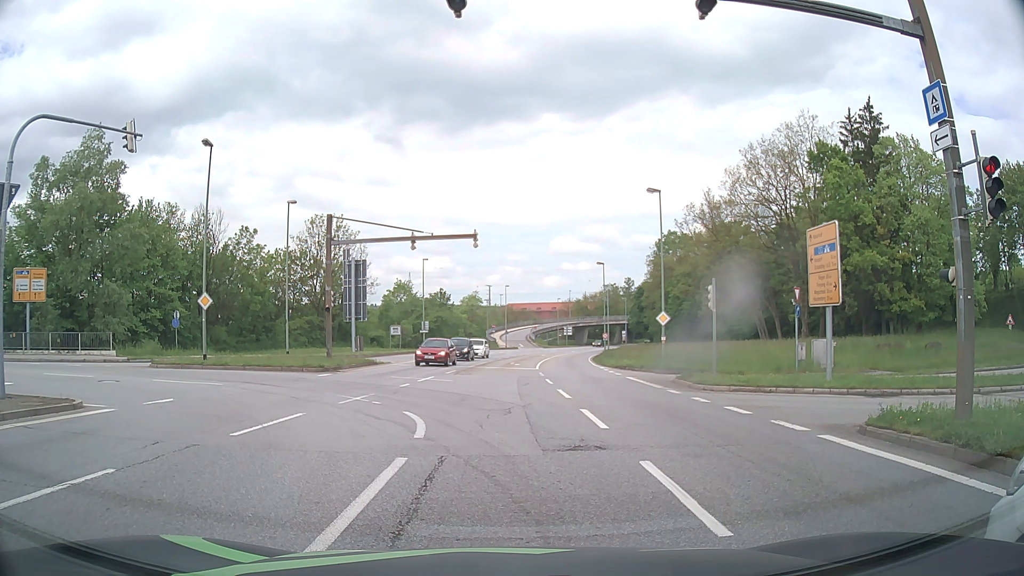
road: primary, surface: asphalt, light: Day
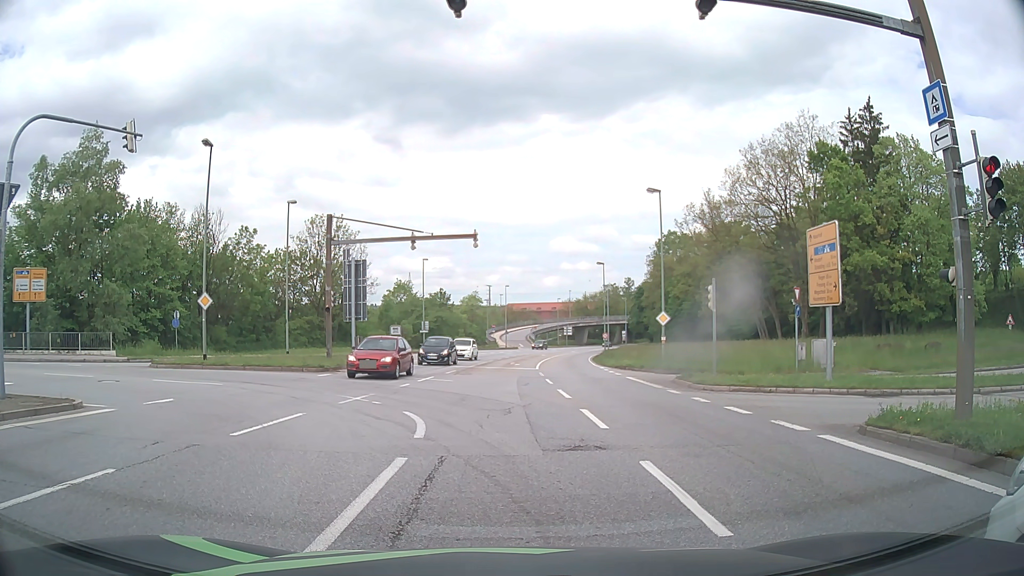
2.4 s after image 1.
(0.0, 0.0) m; 0°
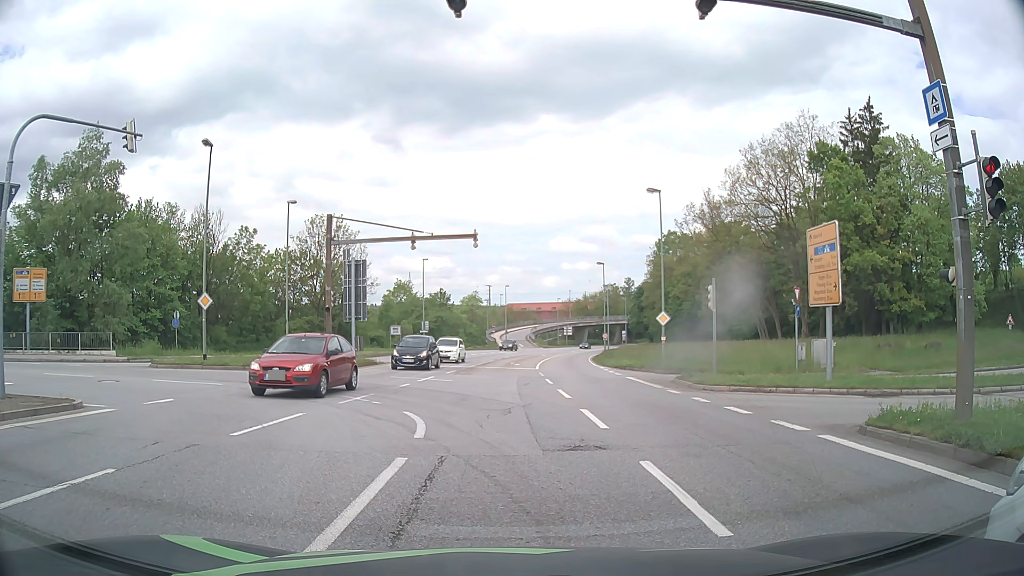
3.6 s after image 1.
(0.0, 0.0) m; 0°
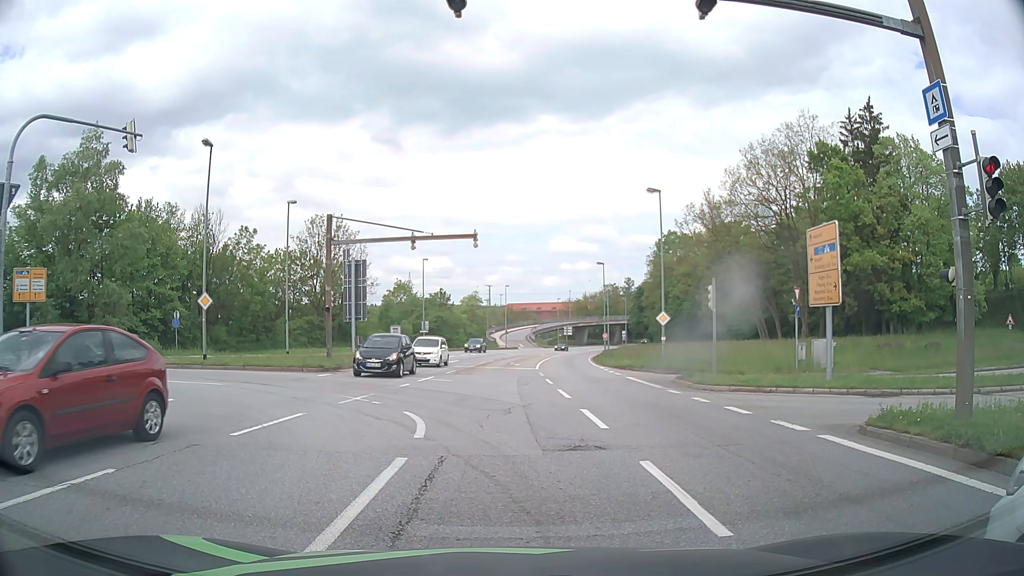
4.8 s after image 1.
(0.0, 0.0) m; 0°
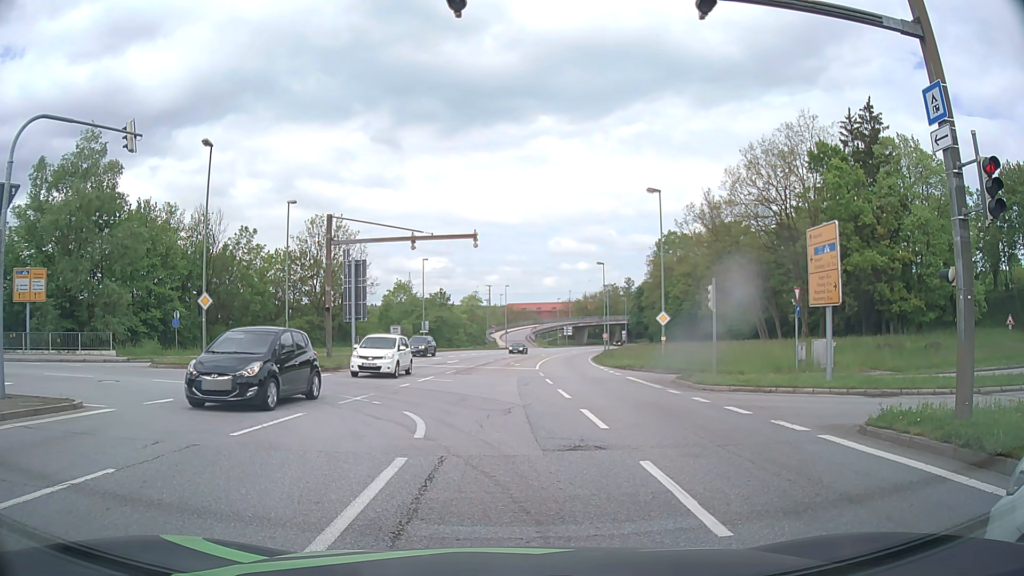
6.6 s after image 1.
(0.0, 0.0) m; 0°
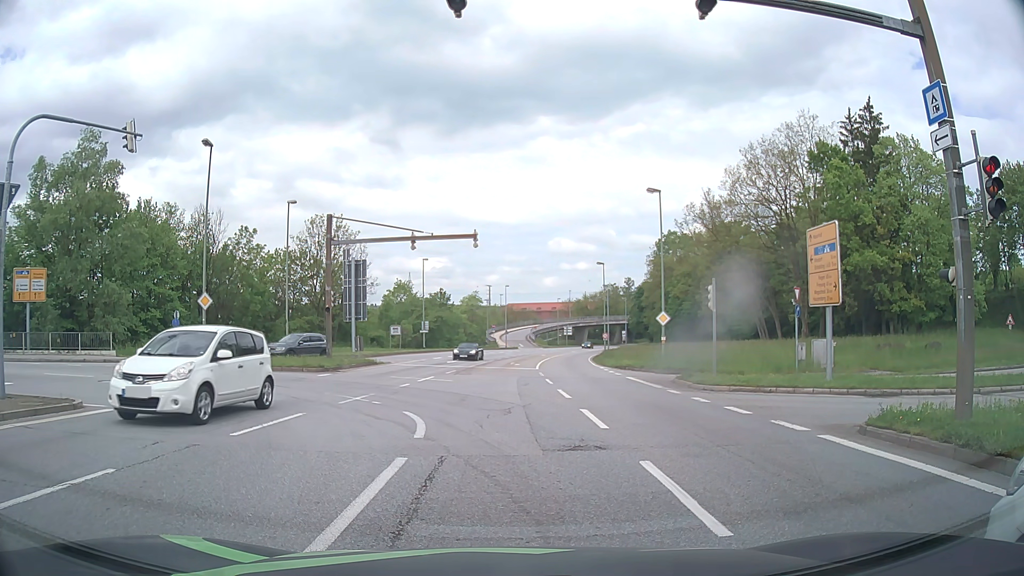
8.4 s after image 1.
(0.0, 0.0) m; 0°
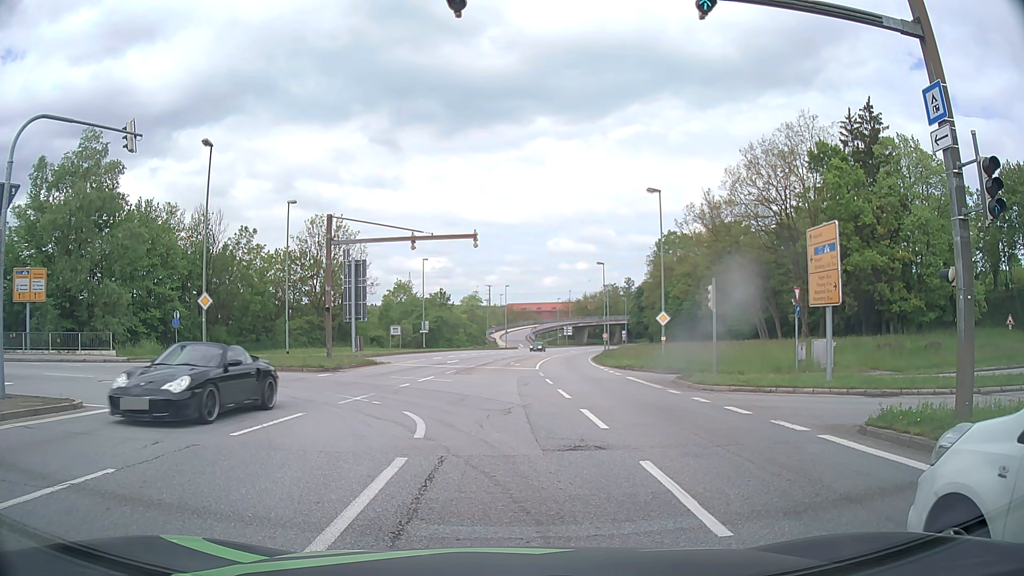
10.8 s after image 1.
(0.0, 0.0) m; 0°
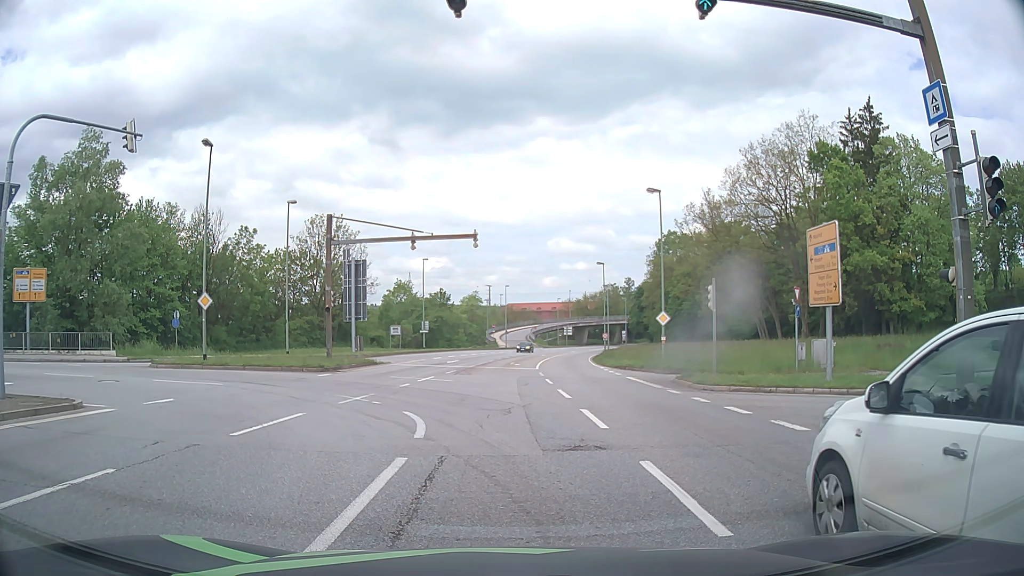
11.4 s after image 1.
(0.0, 0.0) m; 0°
(0, +10) (-4, +19) (-13, +24) (-23, +25) (-33, +26) (-43, +27) (-52, +29) (-62, +30) (-72, +32) (-82, +34) m
